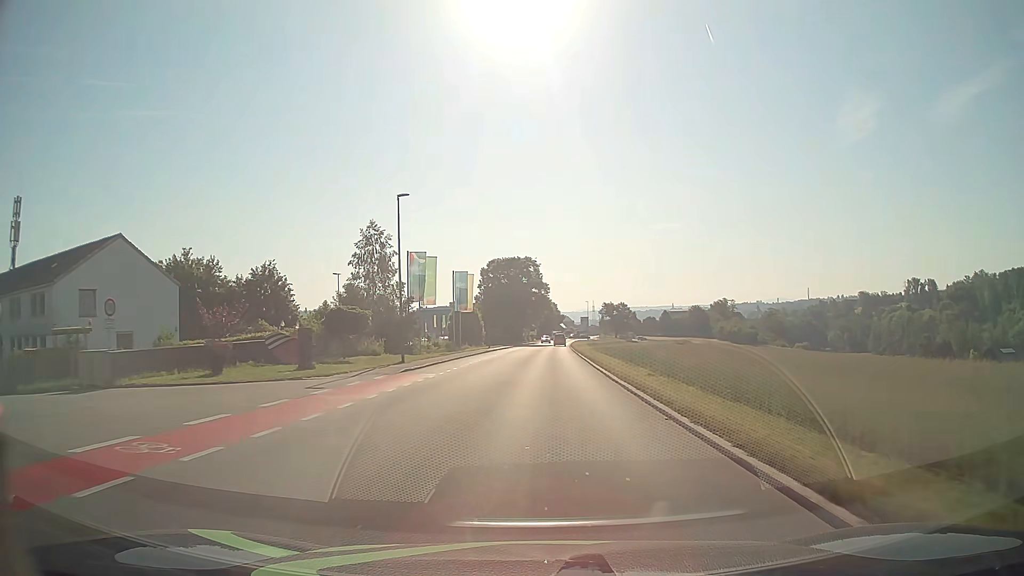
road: tertiary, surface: asphalt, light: Day
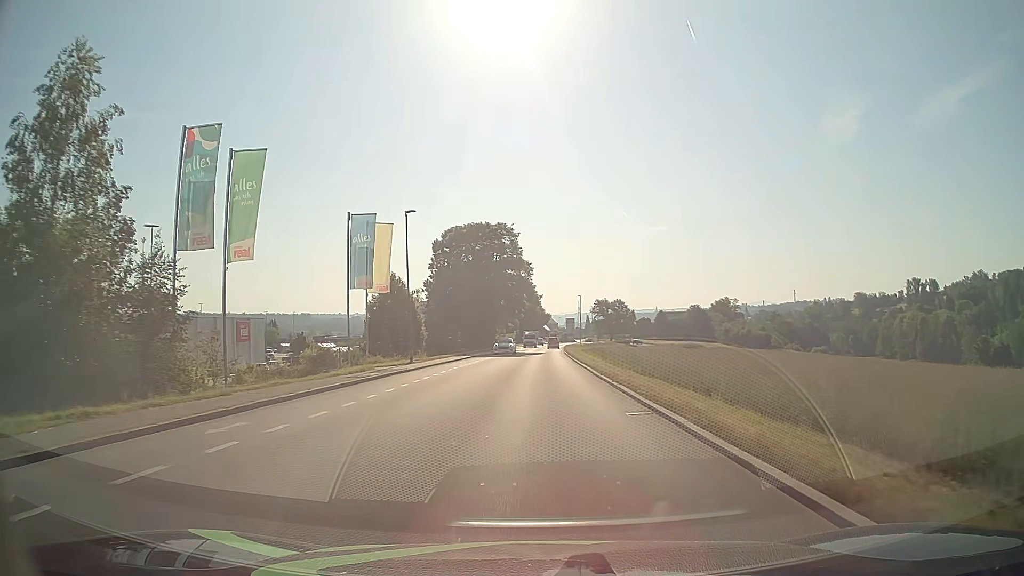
(+0.5, +37.5) m; +2°
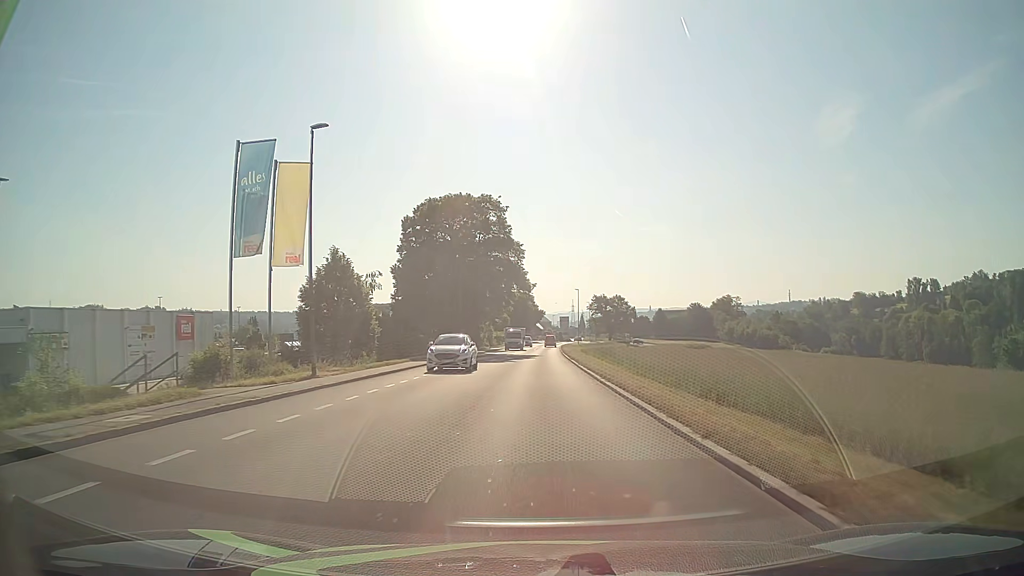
(+0.1, +15.1) m; +1°
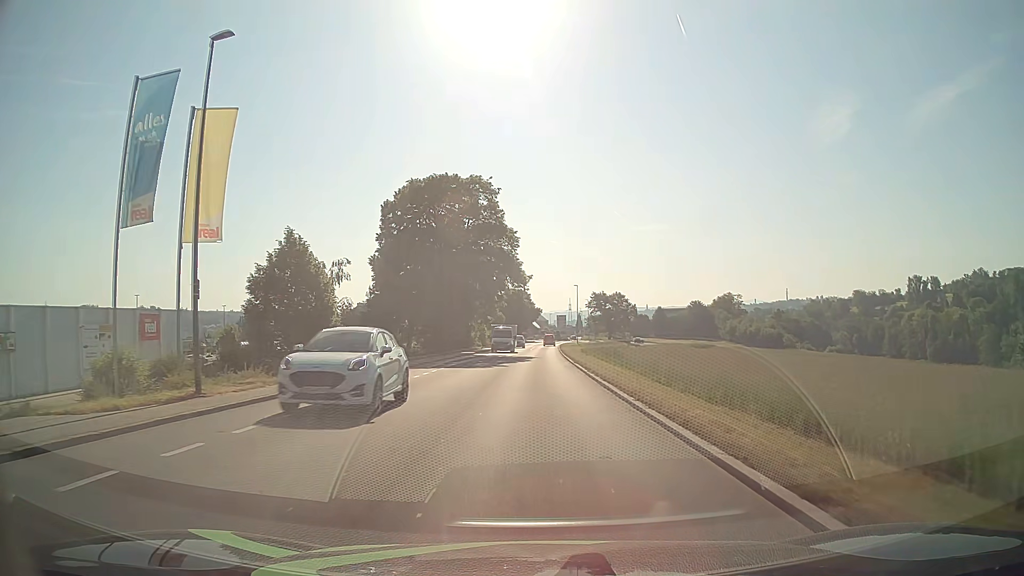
(0.0, +7.6) m; 0°
